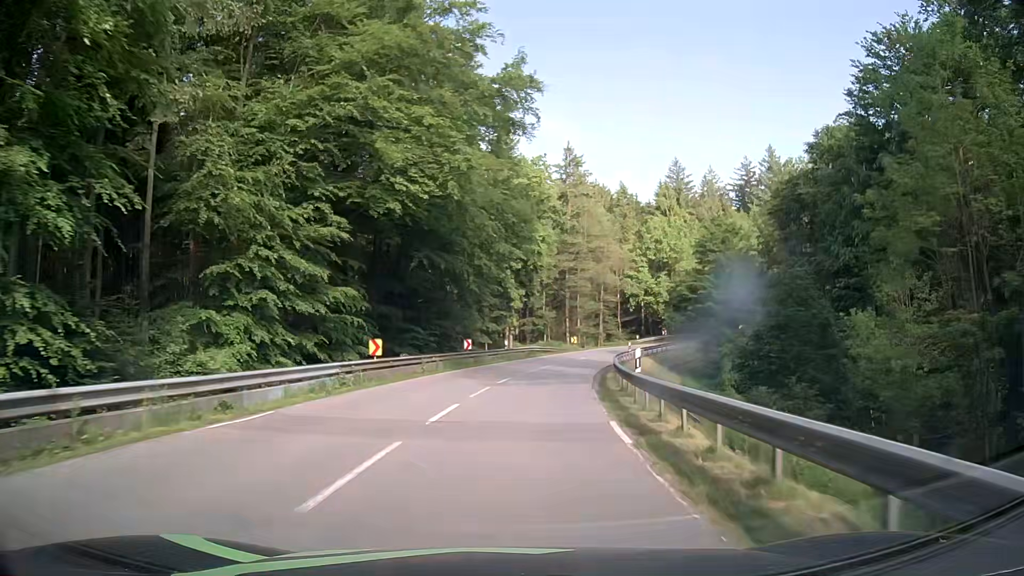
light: Day
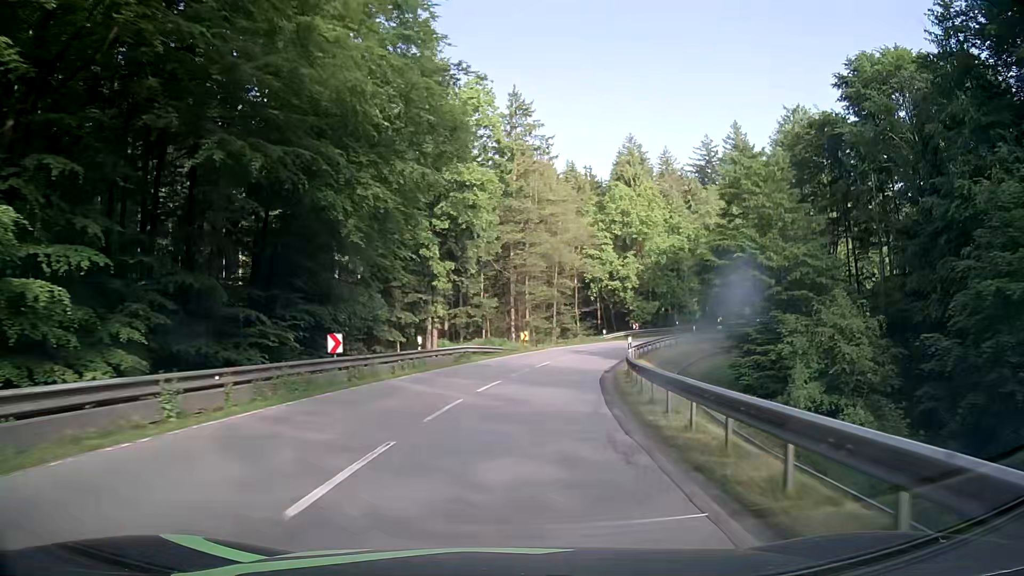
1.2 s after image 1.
(+0.7, +18.2) m; +5°
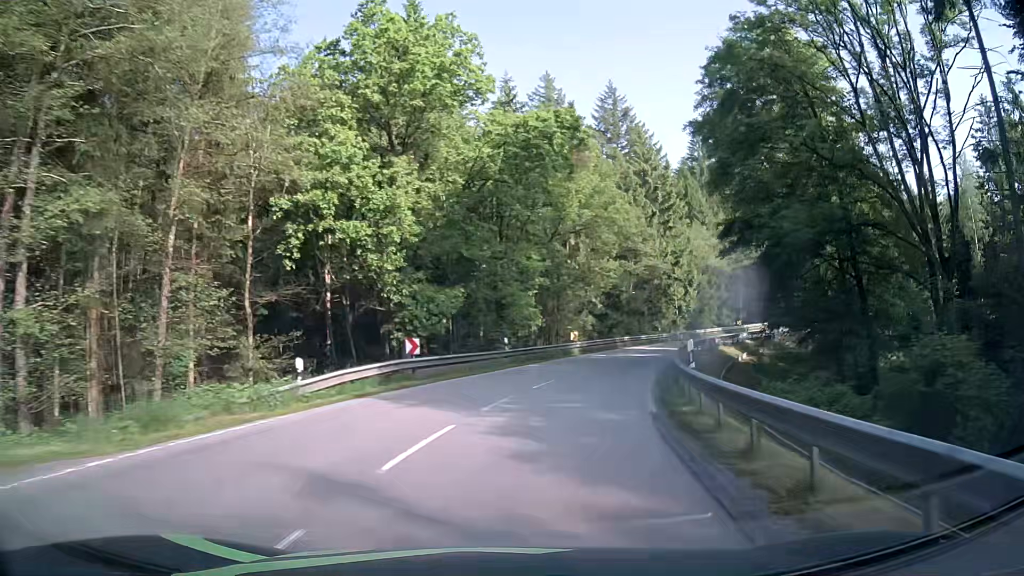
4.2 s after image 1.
(+6.7, +44.6) m; +21°
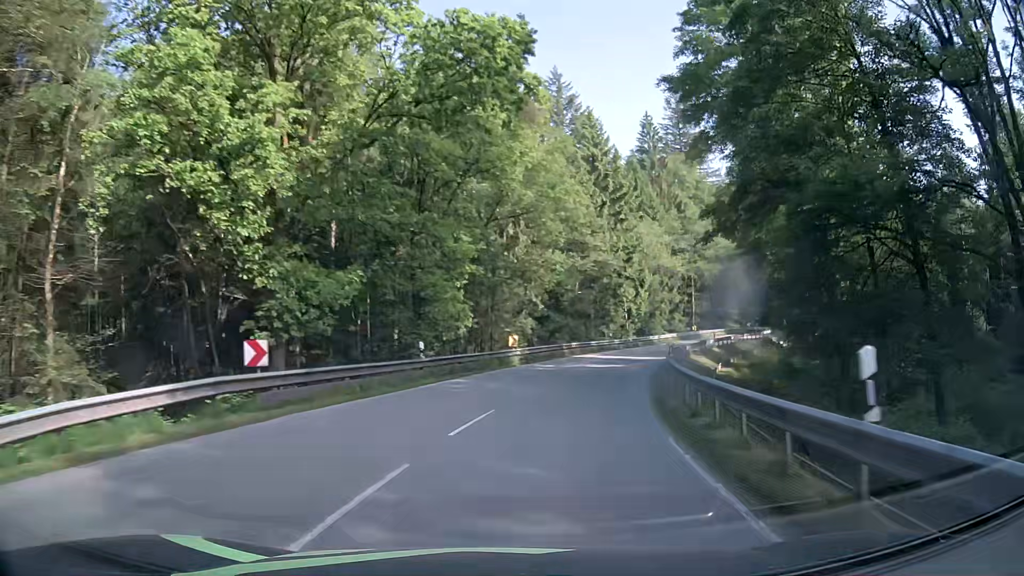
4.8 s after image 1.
(+0.3, +9.0) m; +5°
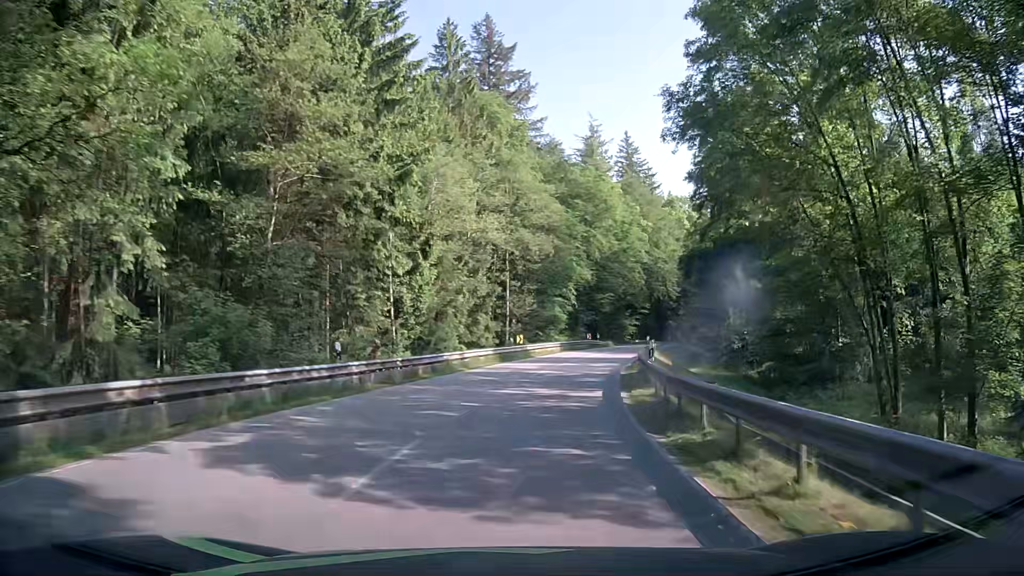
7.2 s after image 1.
(+6.3, +35.3) m; +18°
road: secondary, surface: asphalt
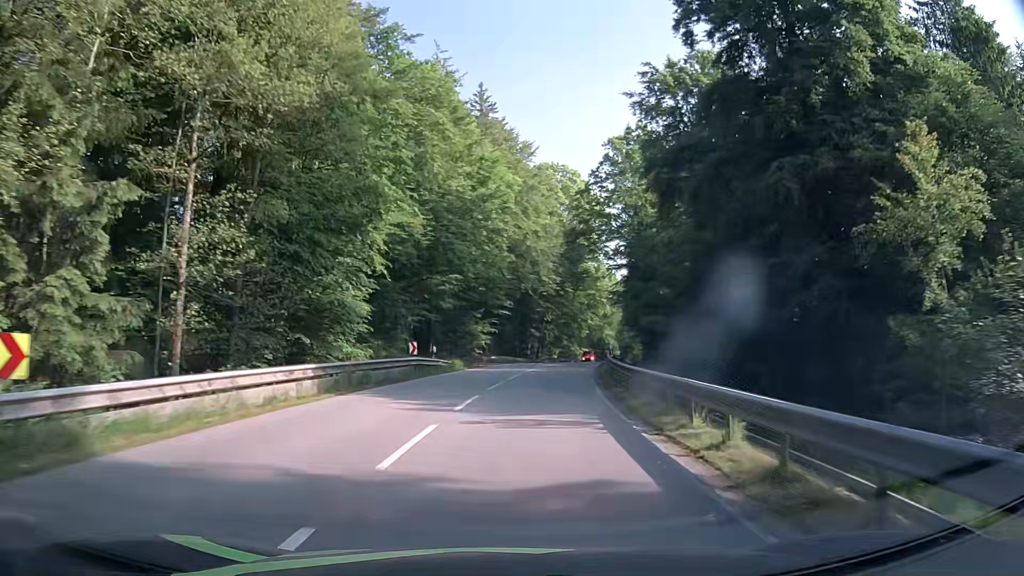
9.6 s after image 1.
(+5.1, +35.7) m; +15°
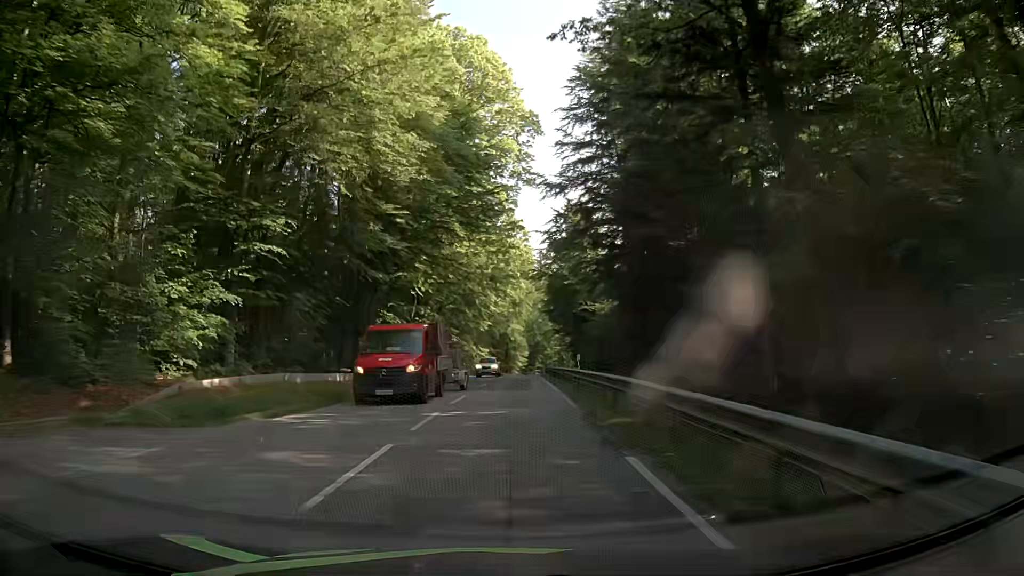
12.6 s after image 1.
(+4.9, +45.1) m; +9°
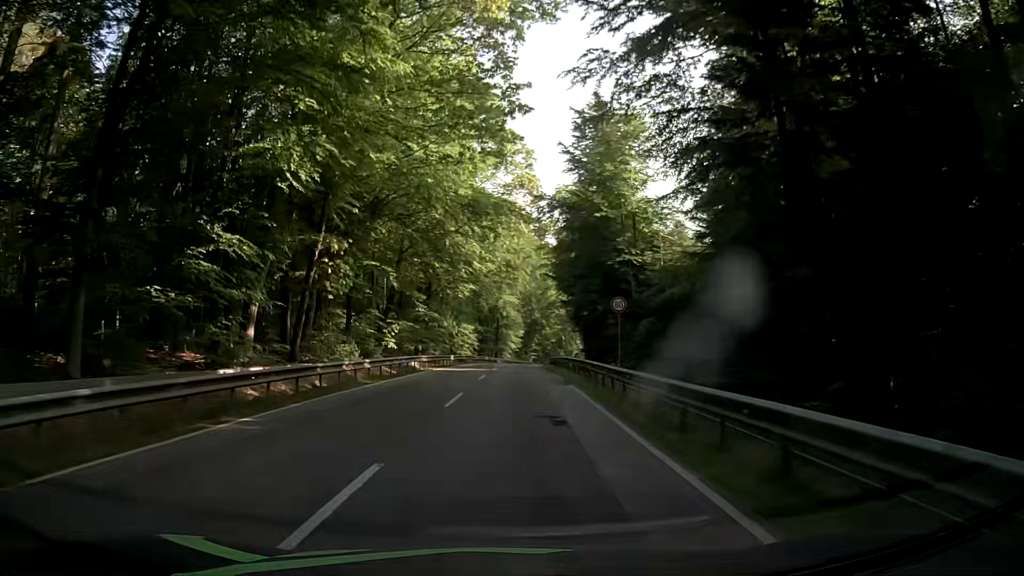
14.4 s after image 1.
(+0.2, +27.7) m; +2°
(0, +10) (0, +20) (0, +30) (0, +40) (0, +50) (0, +60) (0, +70) (+1, +80) (+1, +90) (+3, +100) m
